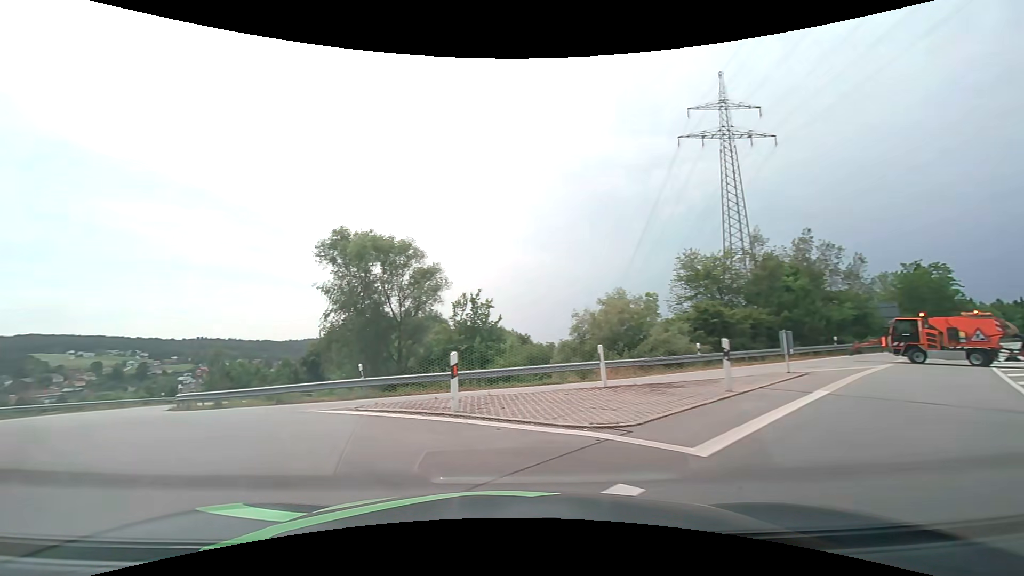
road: secondary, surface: asphalt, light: Day
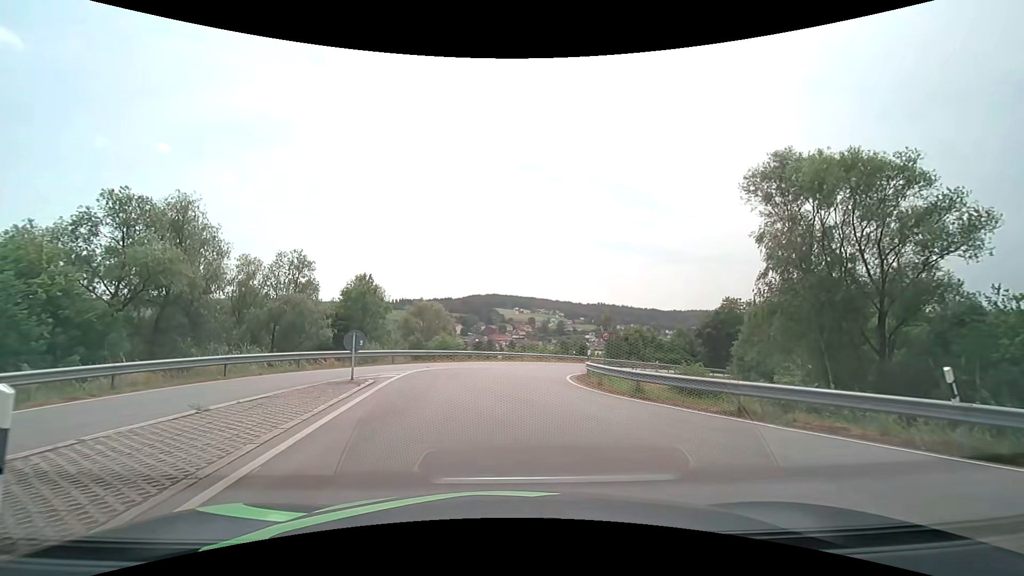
(-4.4, +9.2) m; -41°
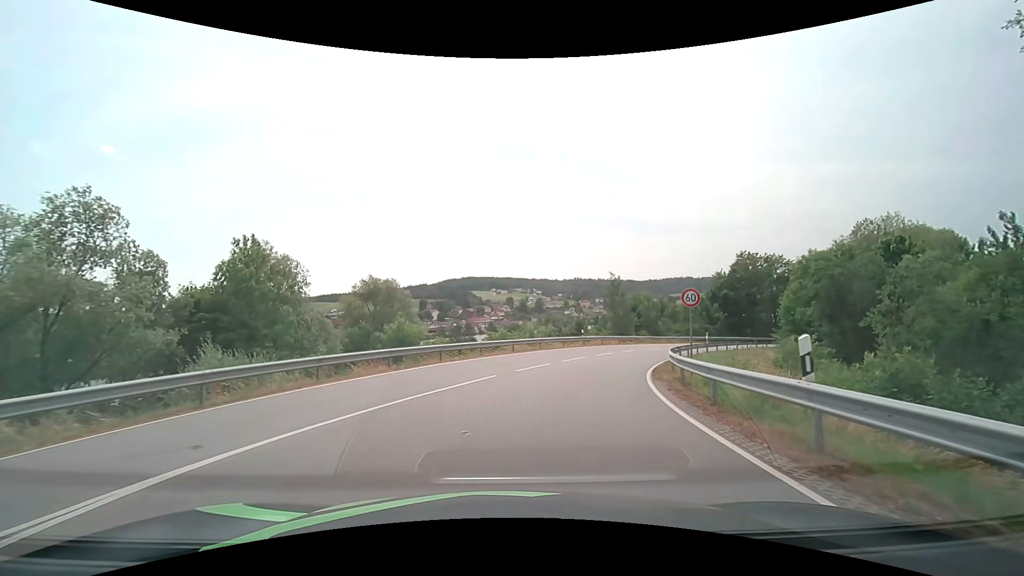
(-0.4, +17.6) m; +2°
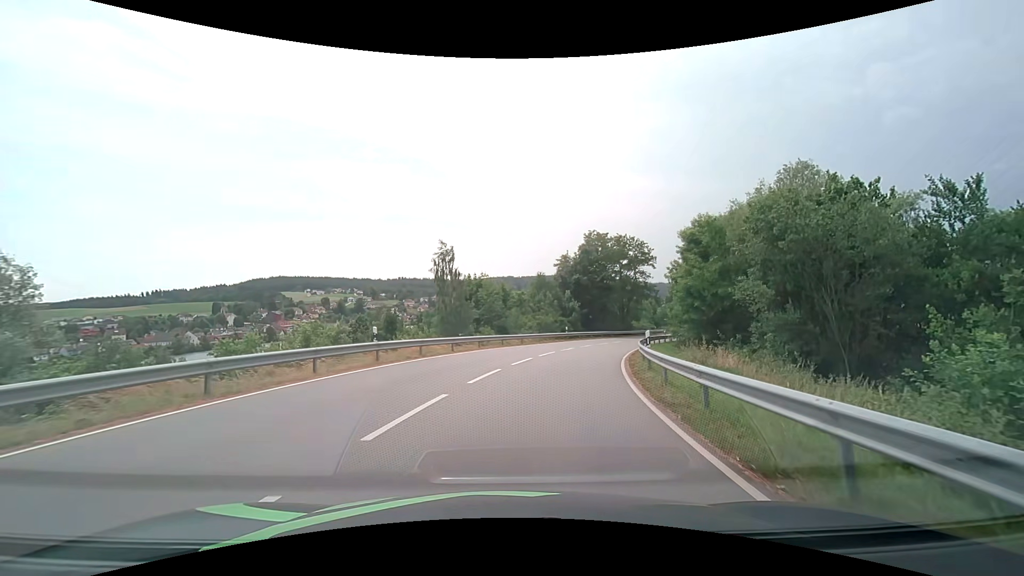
(+3.8, +22.4) m; +20°
(+1, +10) (+2, +20) (+5, +30) (+8, +39) (+11, +48) (+16, +57) (+21, +66) (+26, +75) (+32, +83) (+38, +91) m
